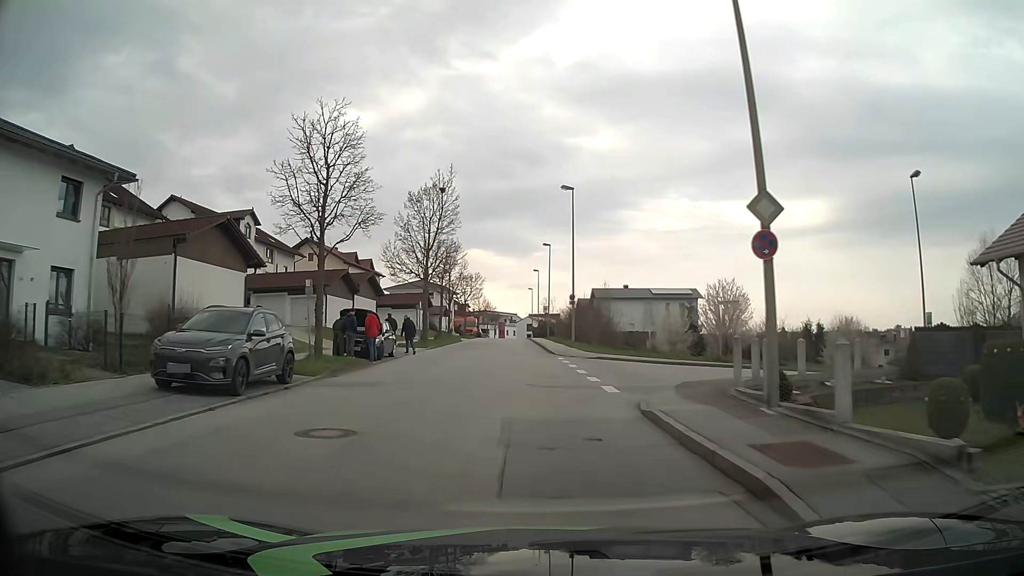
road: residential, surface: asphalt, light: Day
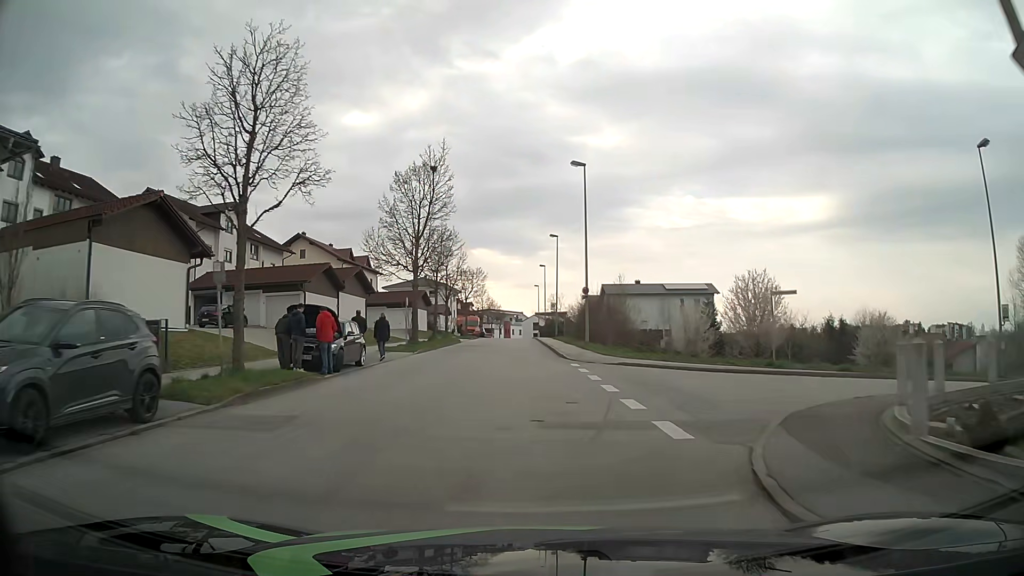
(0.0, +6.0) m; -1°
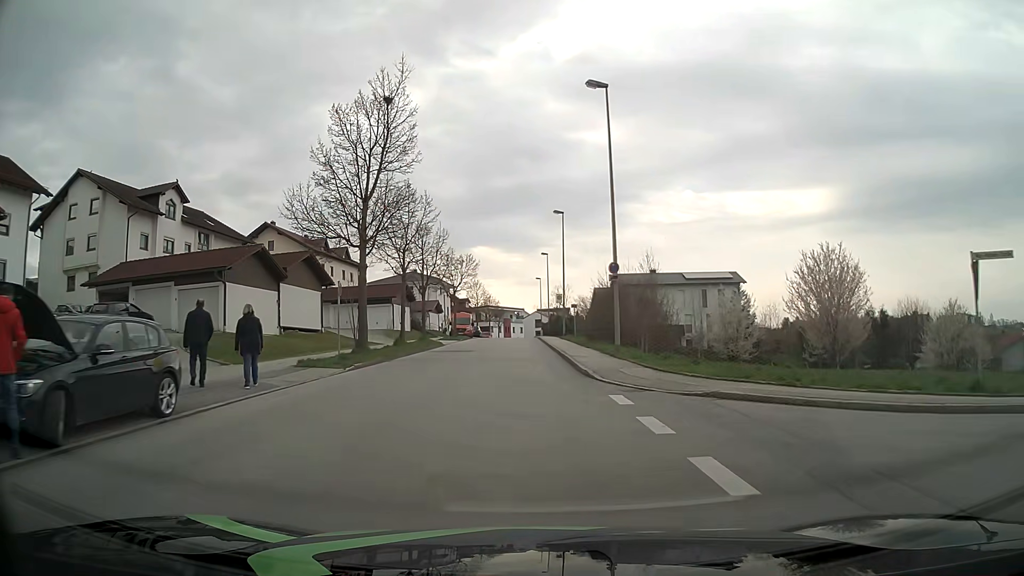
(-0.1, +12.0) m; 0°
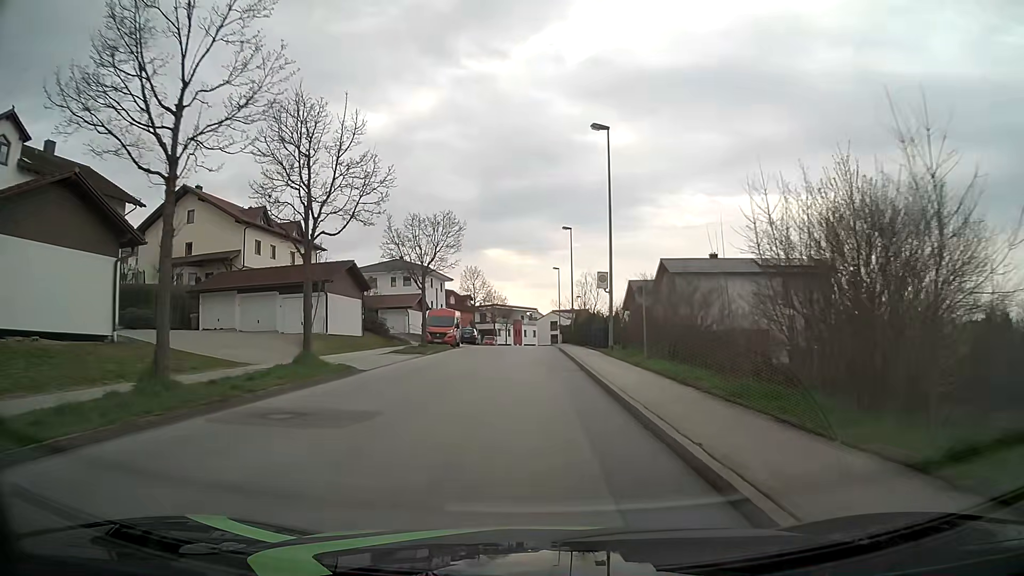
(-0.5, +23.9) m; -2°
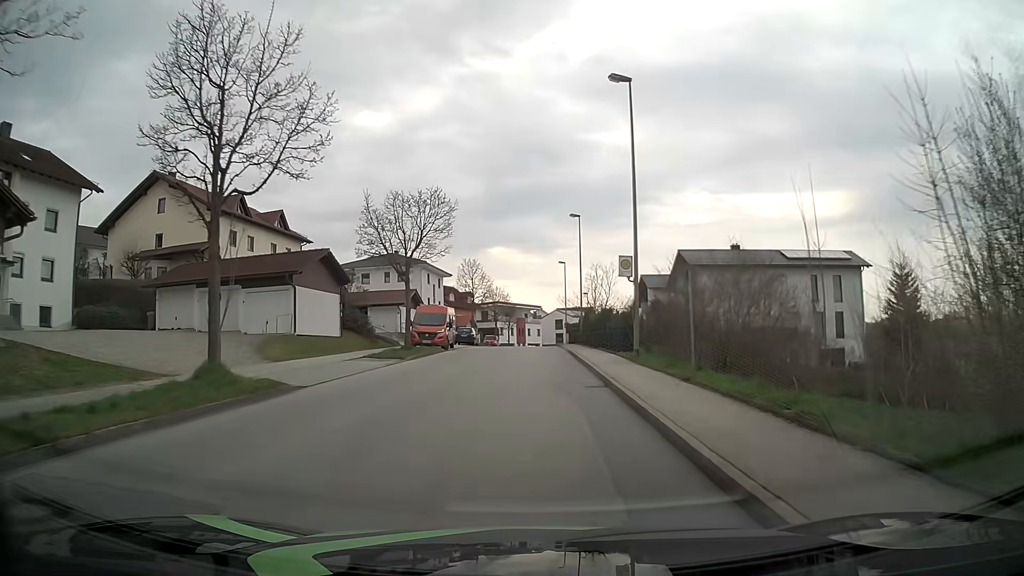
(0.0, +5.9) m; 0°
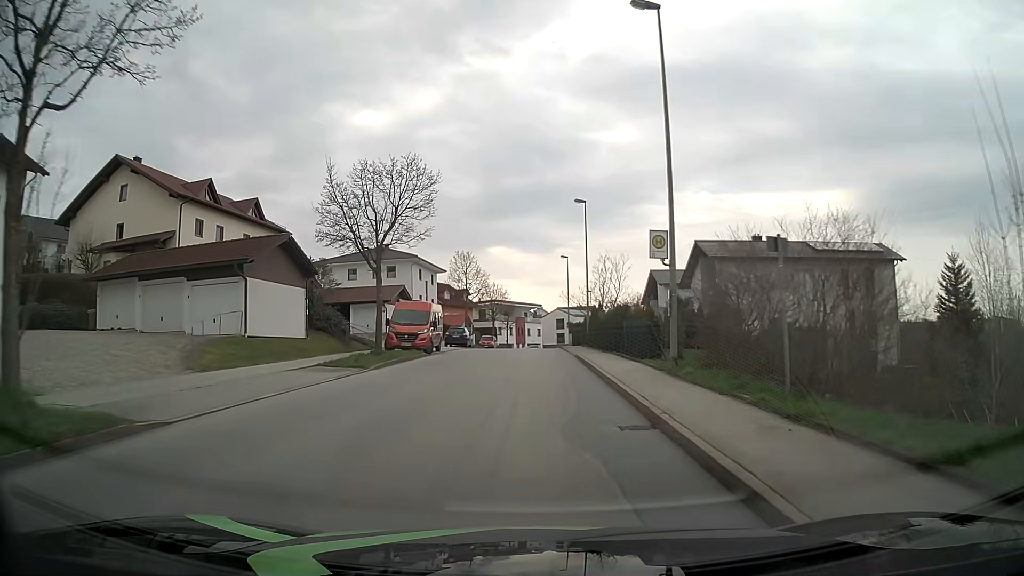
(-0.1, +6.0) m; -1°
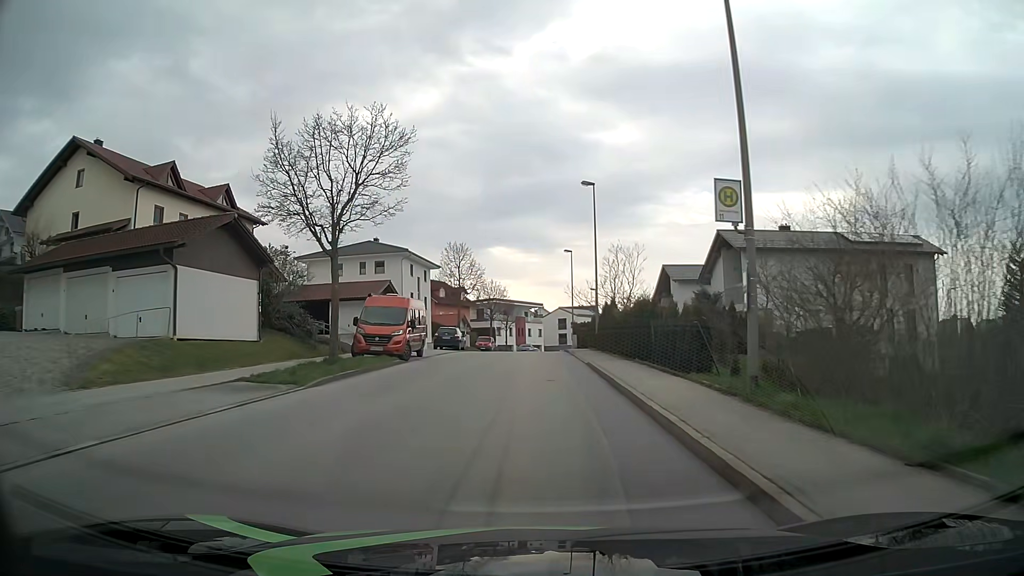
(0.0, +6.0) m; -1°
